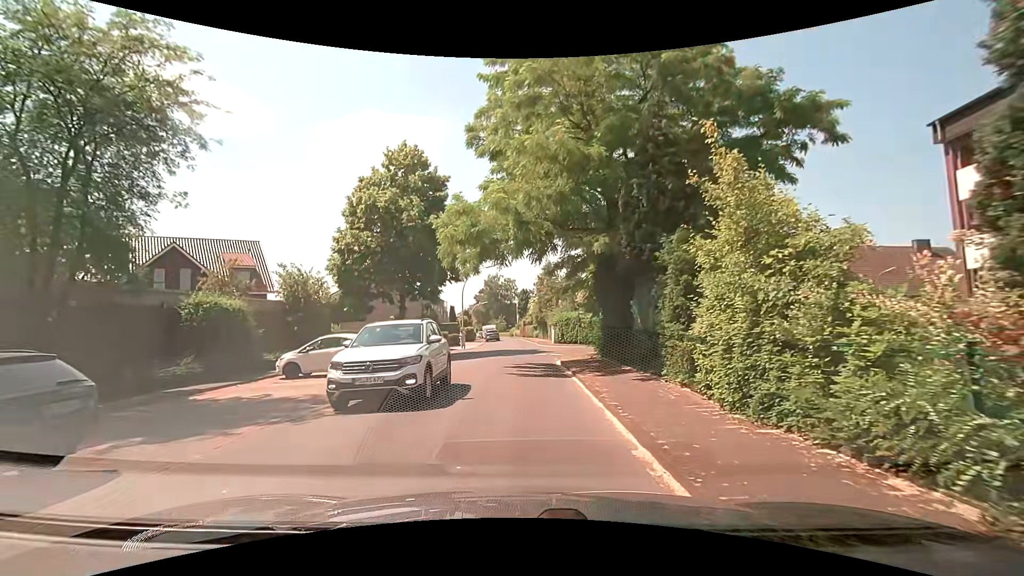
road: residential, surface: paved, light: Day
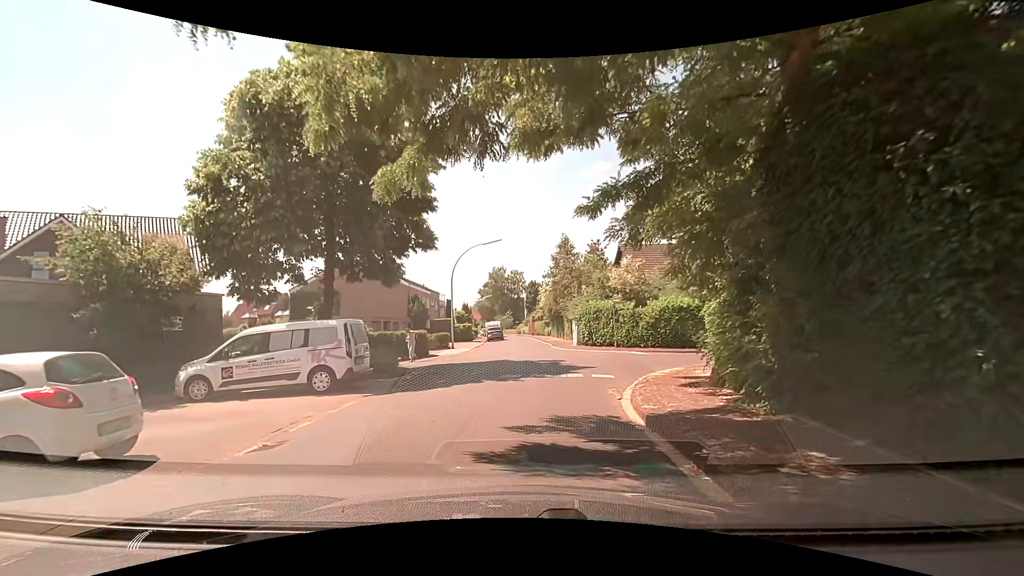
(-0.4, +12.4) m; -2°
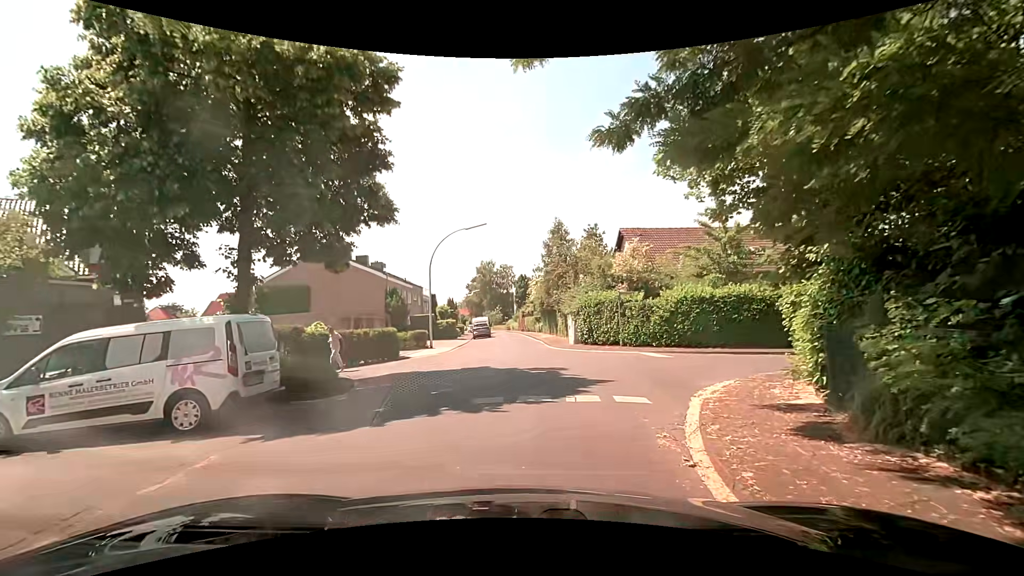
(+0.1, +4.4) m; +1°
